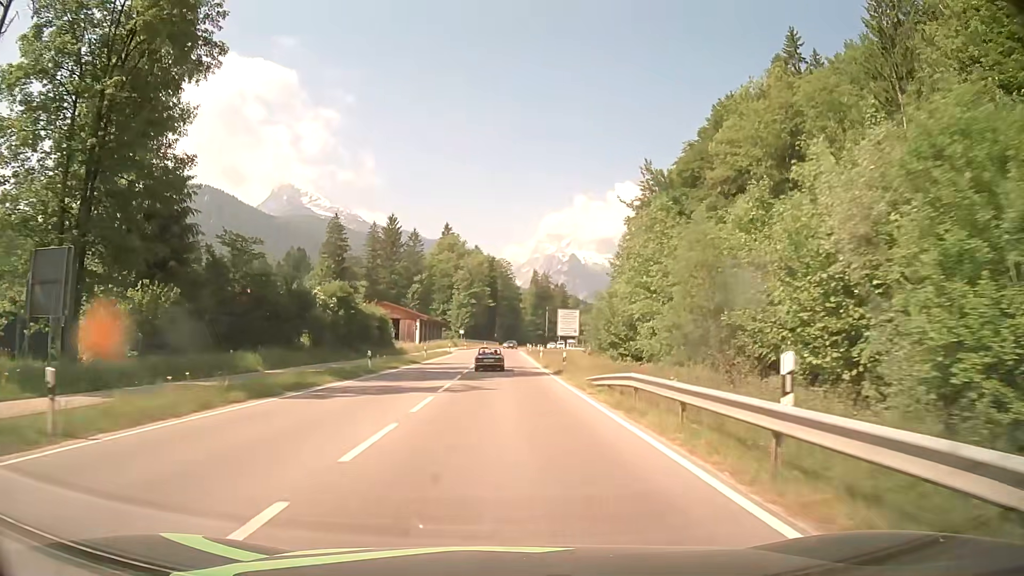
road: primary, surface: asphalt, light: Day
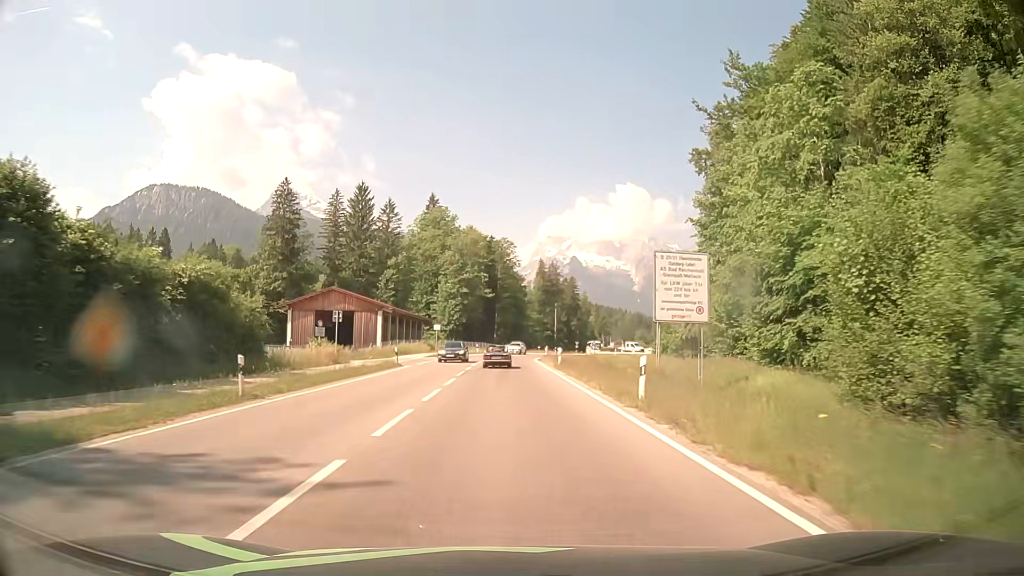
(-0.3, +40.1) m; 0°
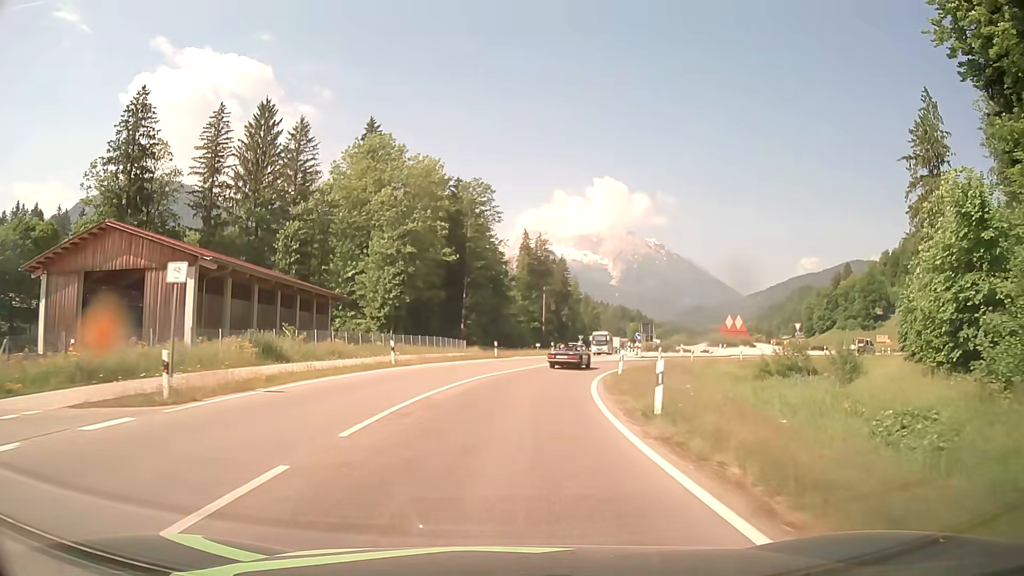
(+0.3, +48.9) m; +2°
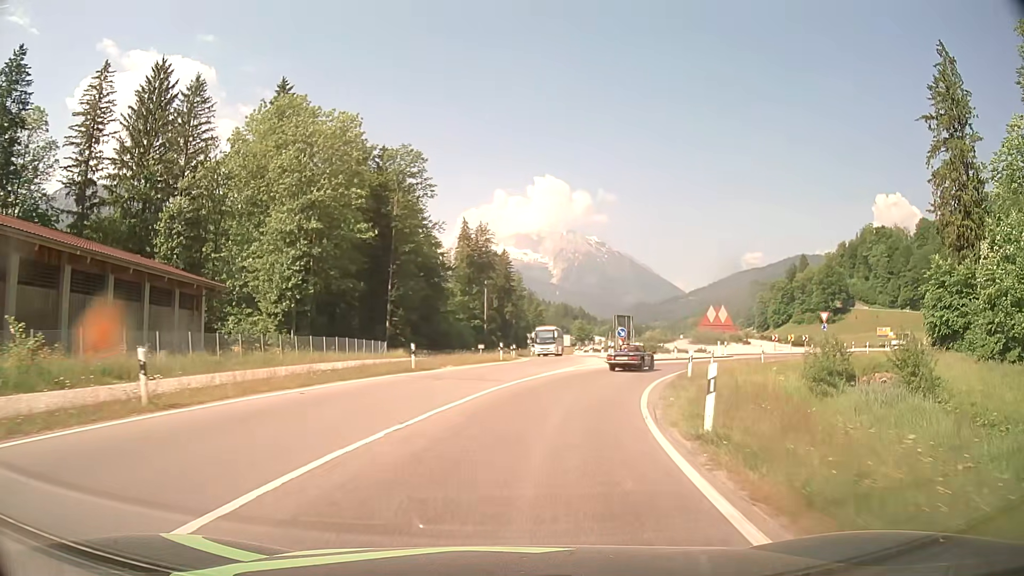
(+0.5, +16.6) m; +5°
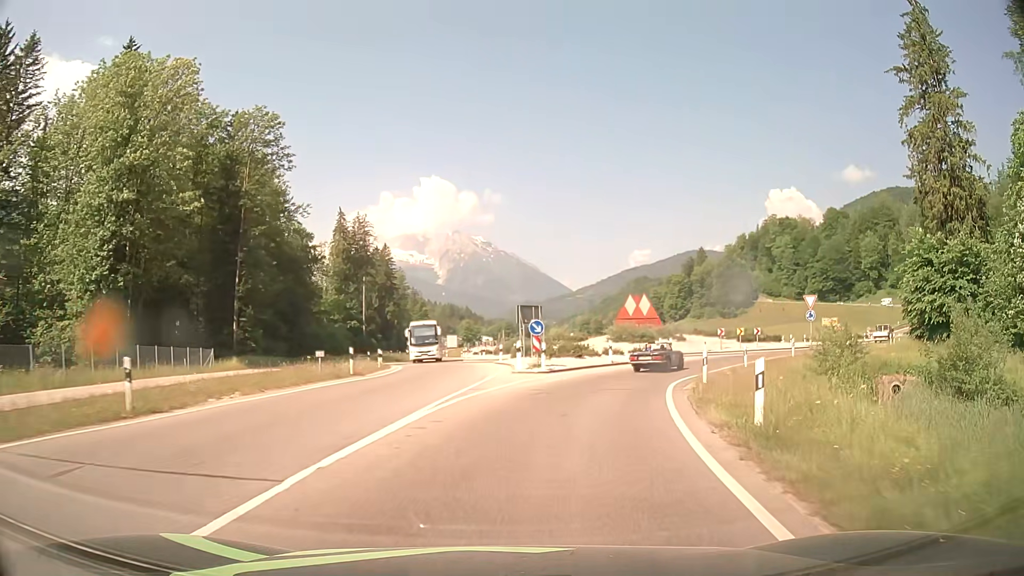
(+1.1, +14.3) m; +9°
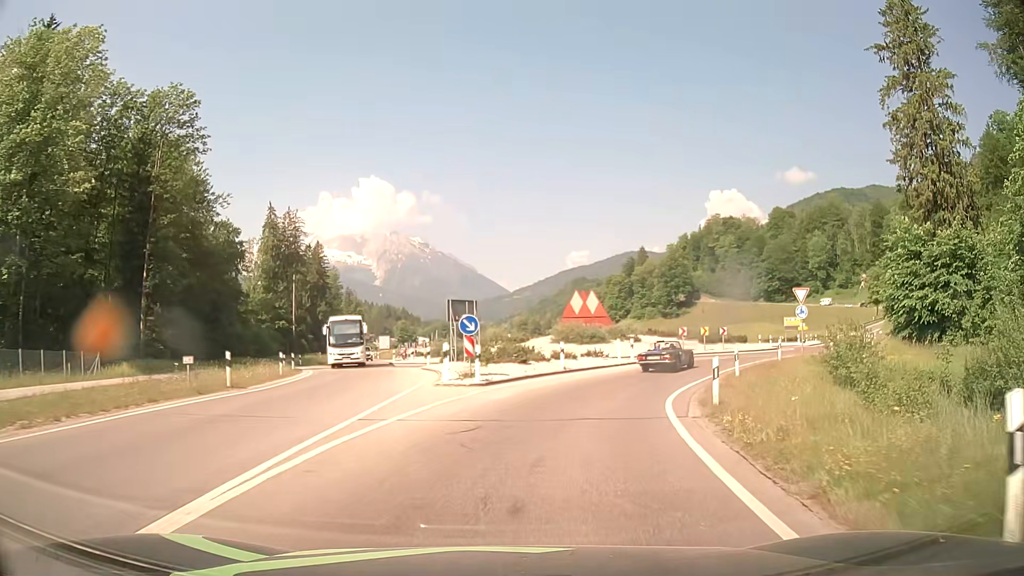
(+0.3, +6.4) m; +5°
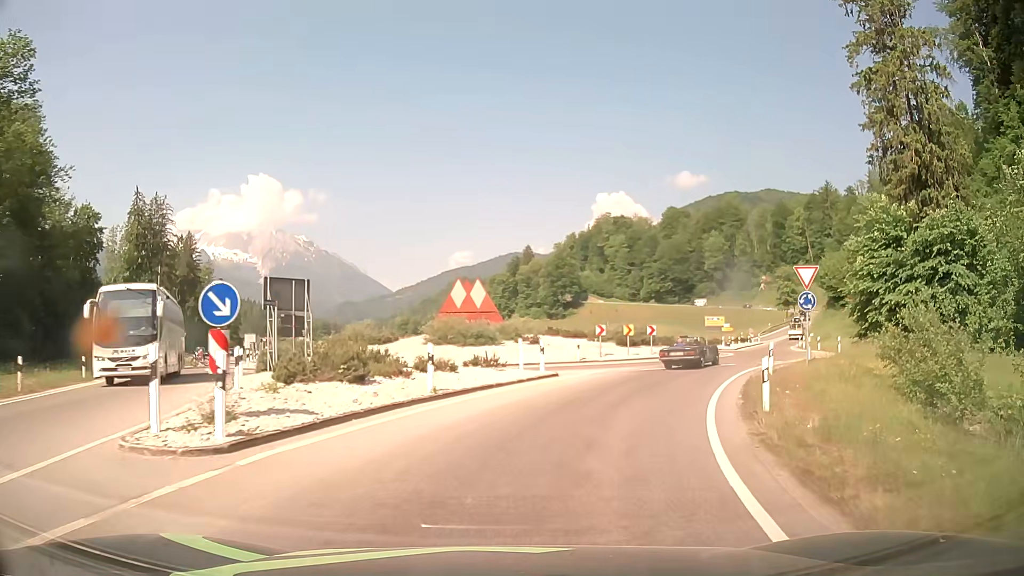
(+1.0, +11.3) m; +10°
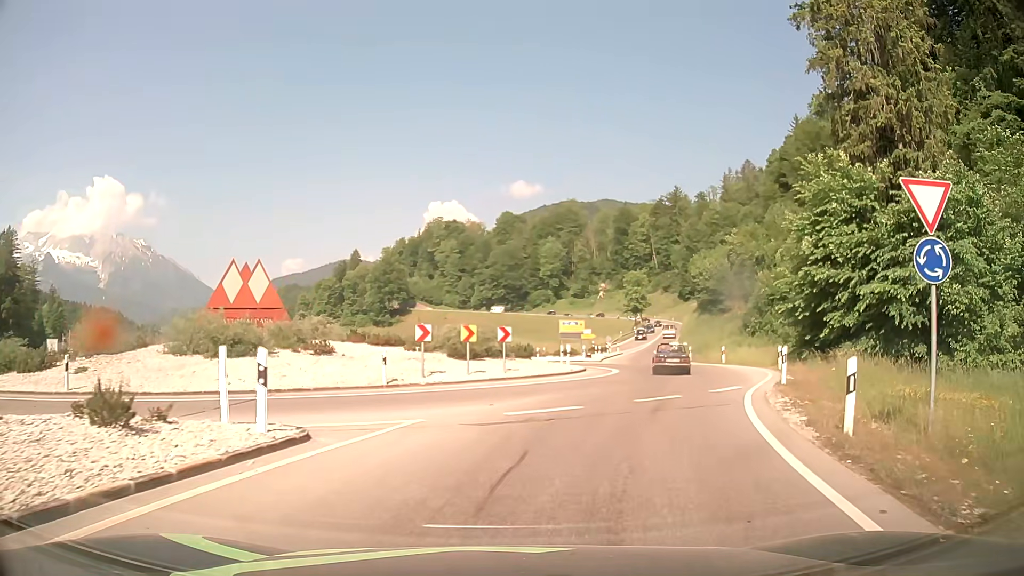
(+1.7, +13.1) m; +14°
(+1, +10) (+5, +19) (+7, +29) (+7, +39) (+2, +47) (-6, +53) (-16, +55) (-26, +54) (-36, +55) (-46, +57) m
